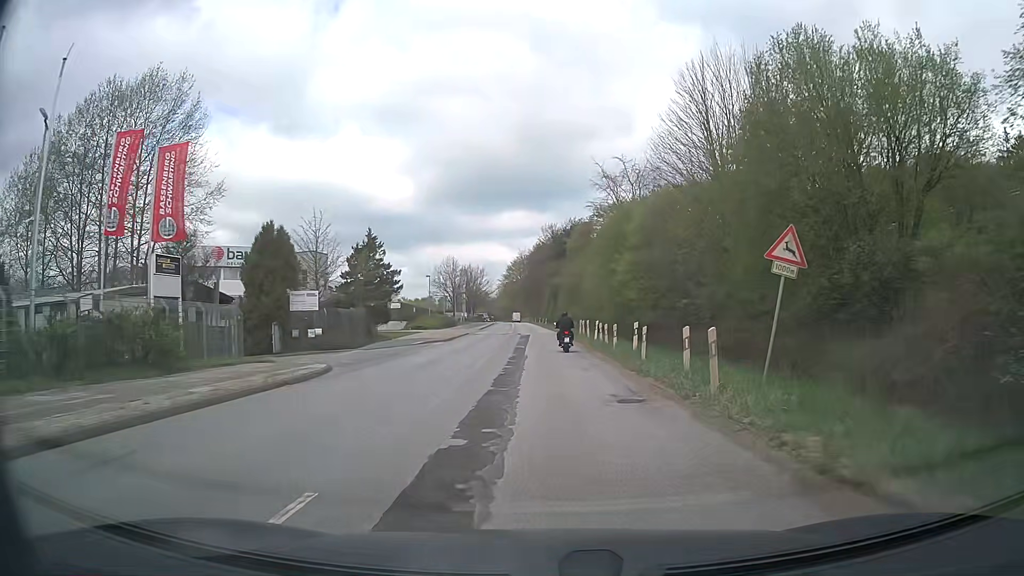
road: secondary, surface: asphalt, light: Day
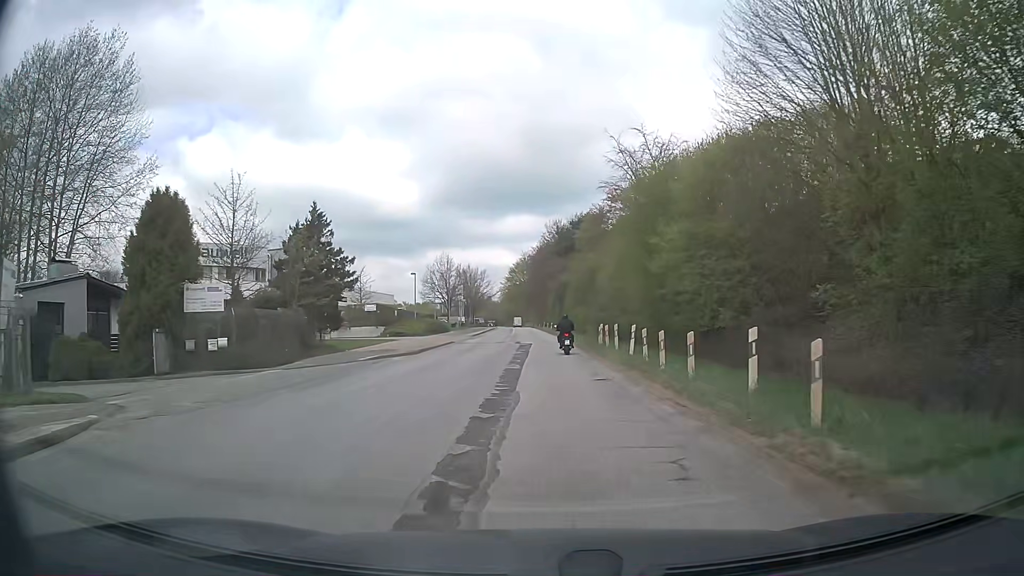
(0.0, +12.4) m; 0°
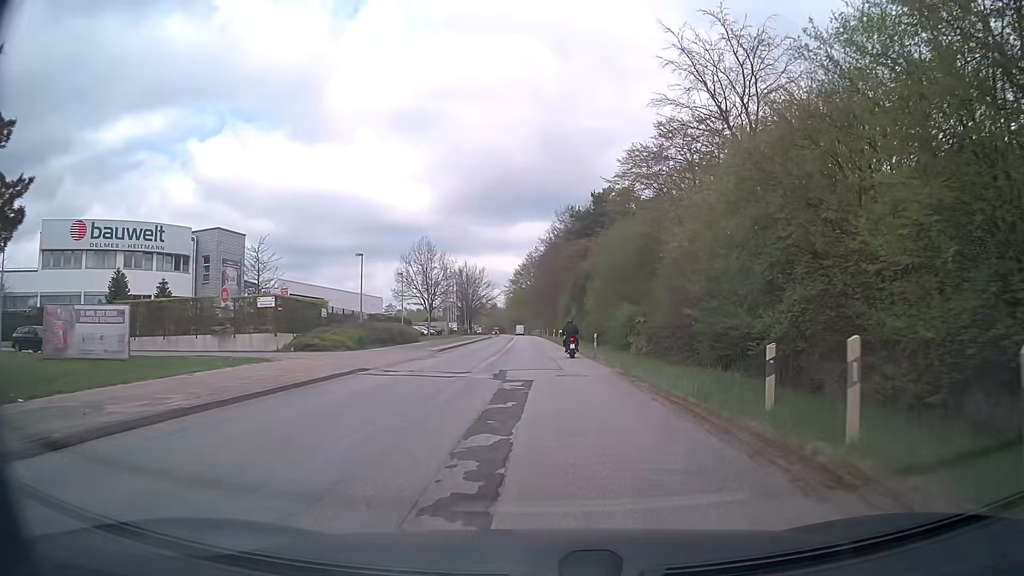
(-0.1, +24.9) m; 0°
(0, +10) (0, +20) (0, +30) (0, +40) (-1, +50) (-1, +60) (-1, +70) (-2, +80) (-2, +90) (-2, +100) m
